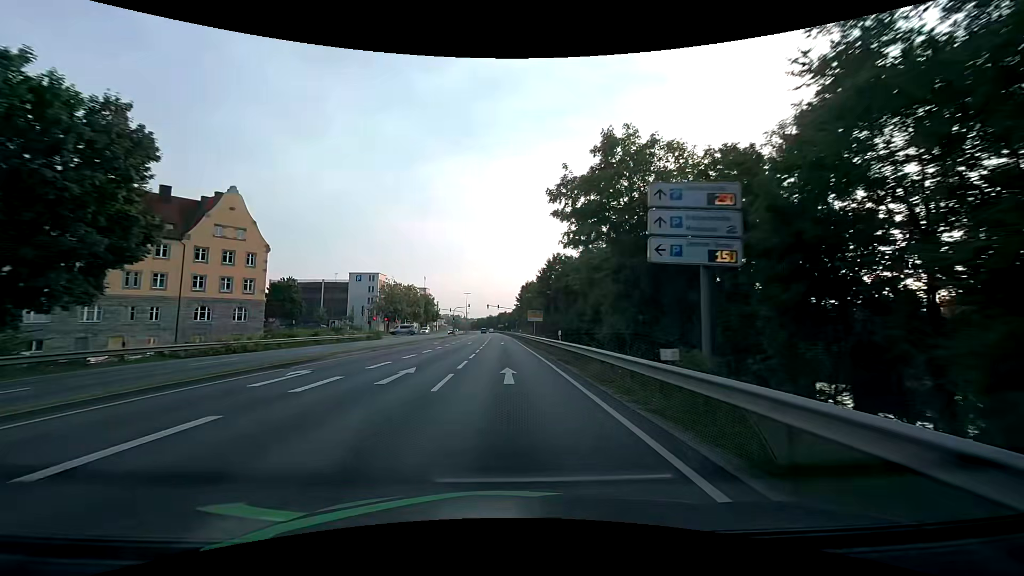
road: primary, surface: asphalt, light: Day
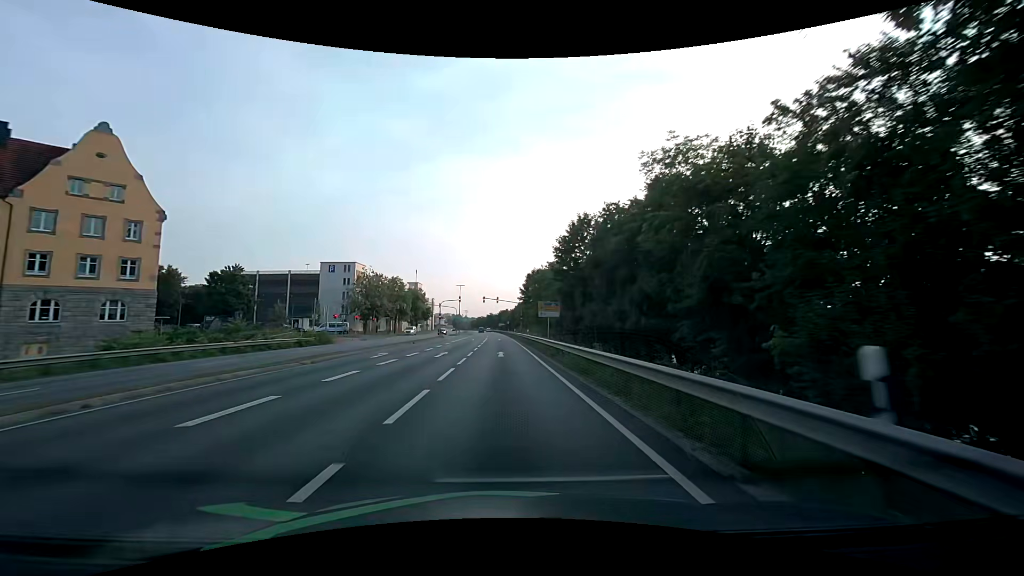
(0.0, +21.5) m; 0°
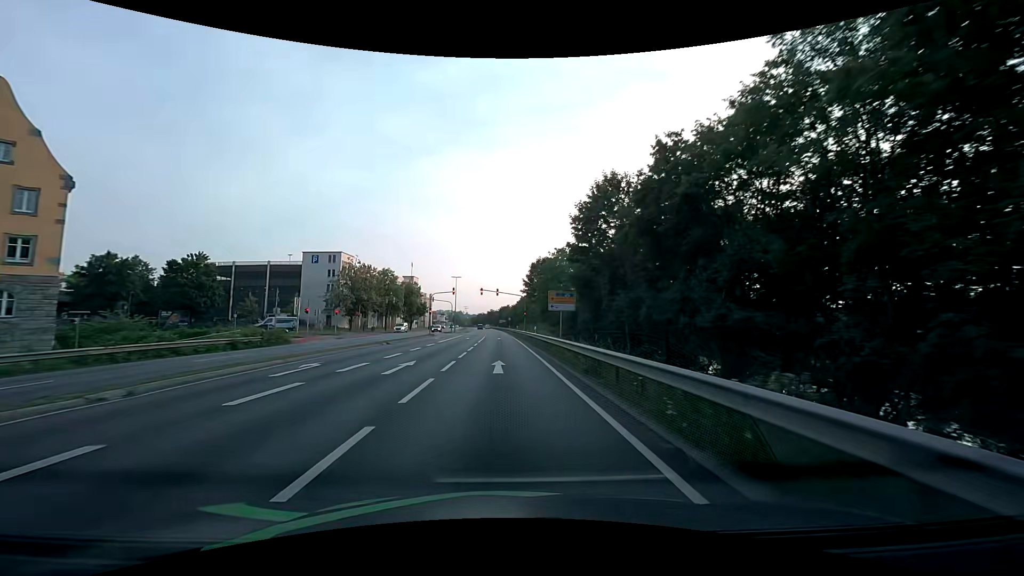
(0.0, +10.3) m; 0°
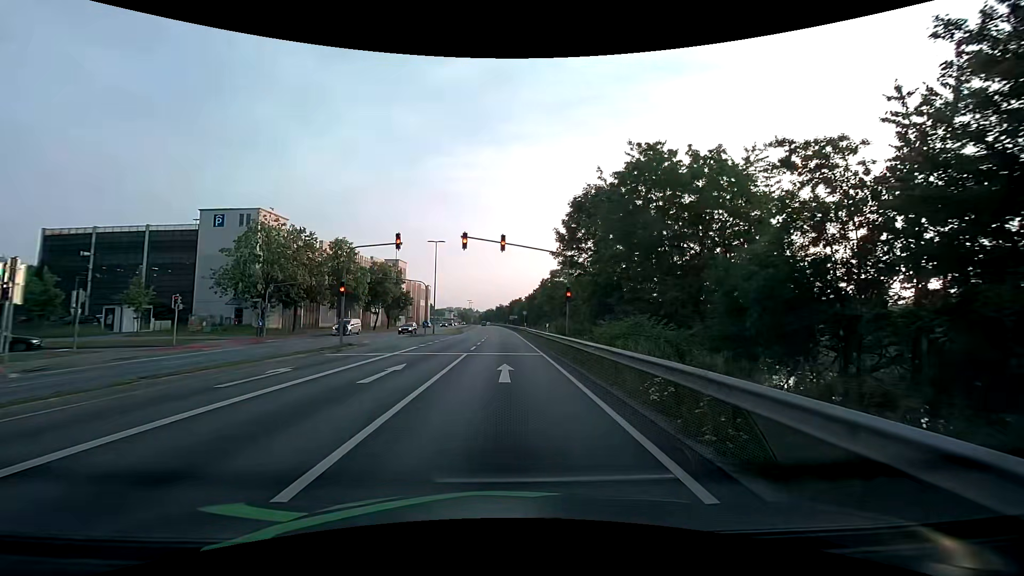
(-0.4, +36.3) m; -1°
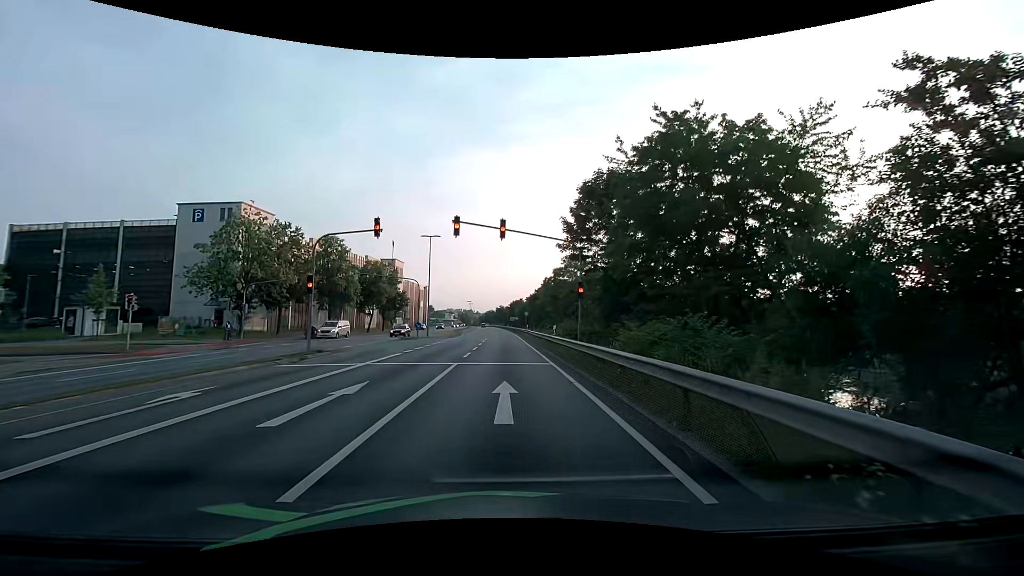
(0.0, +4.3) m; 0°
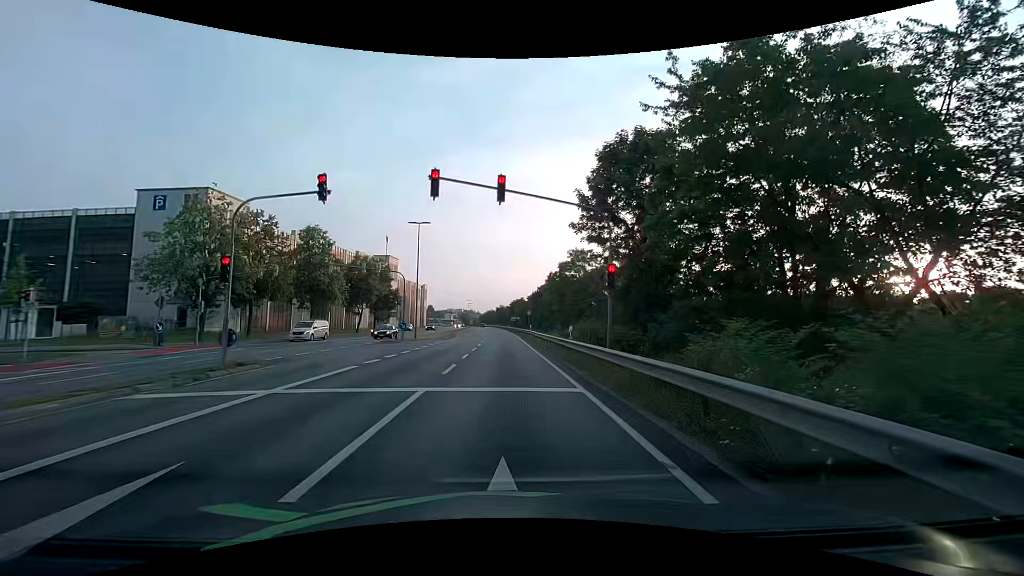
(0.0, +6.4) m; 0°
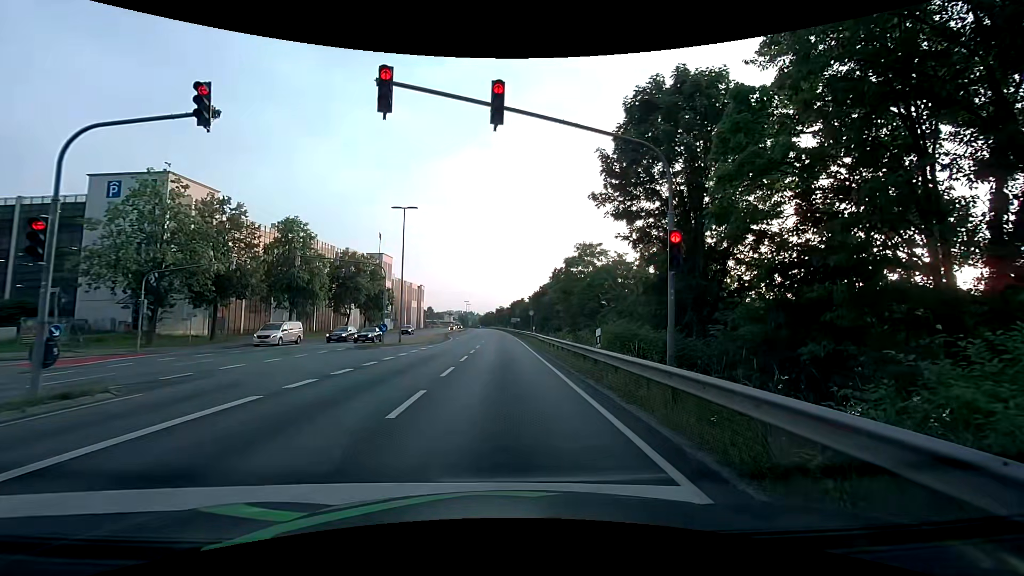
(0.0, +5.8) m; 0°
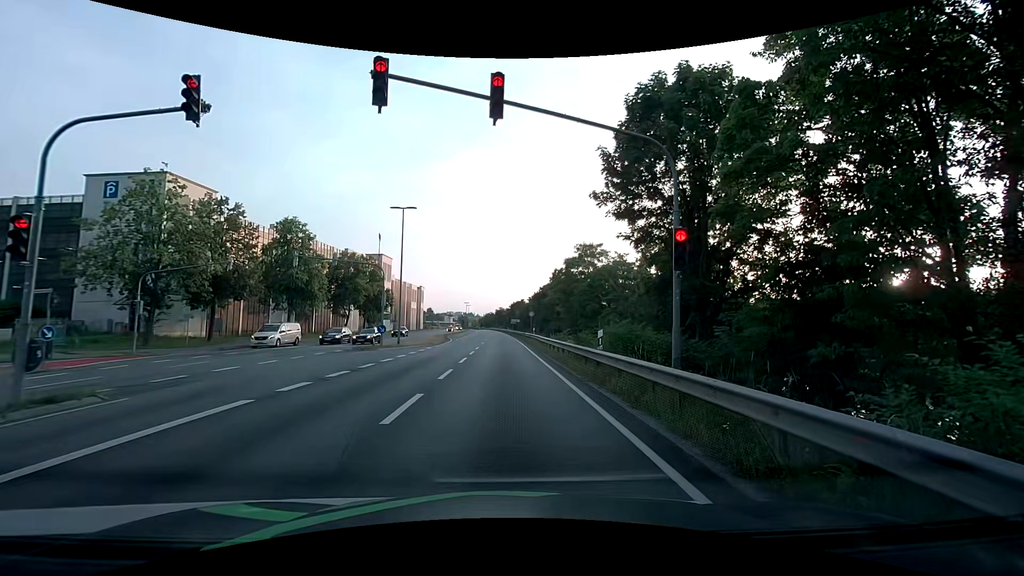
(0.0, +0.3) m; 0°
(0, +10) (0, +20) (0, +30) (0, +40) (-1, +50) (-1, +60) (-1, +70) (-2, +80) (-2, +90) (-3, +100) m
